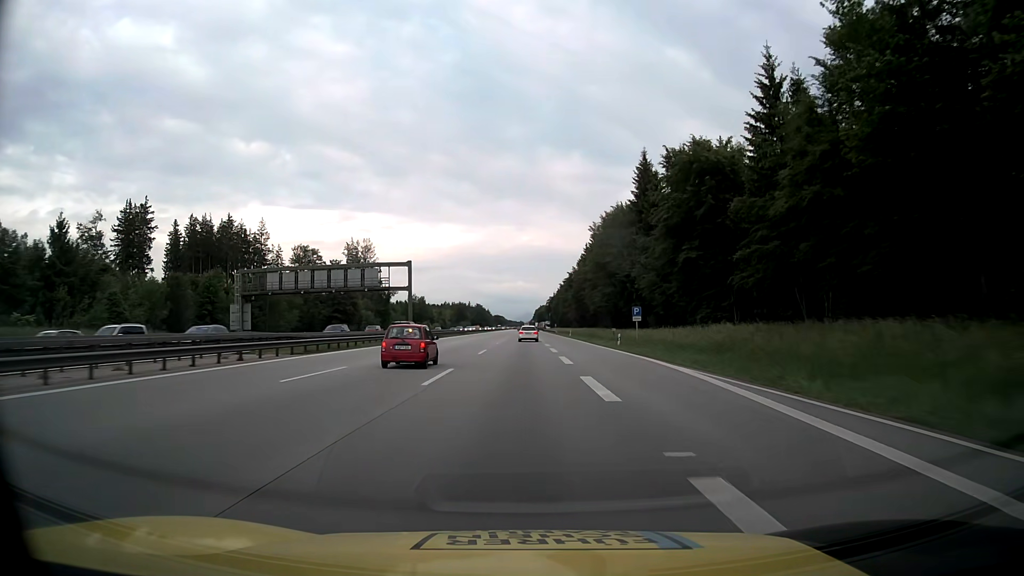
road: motorway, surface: asphalt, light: Day
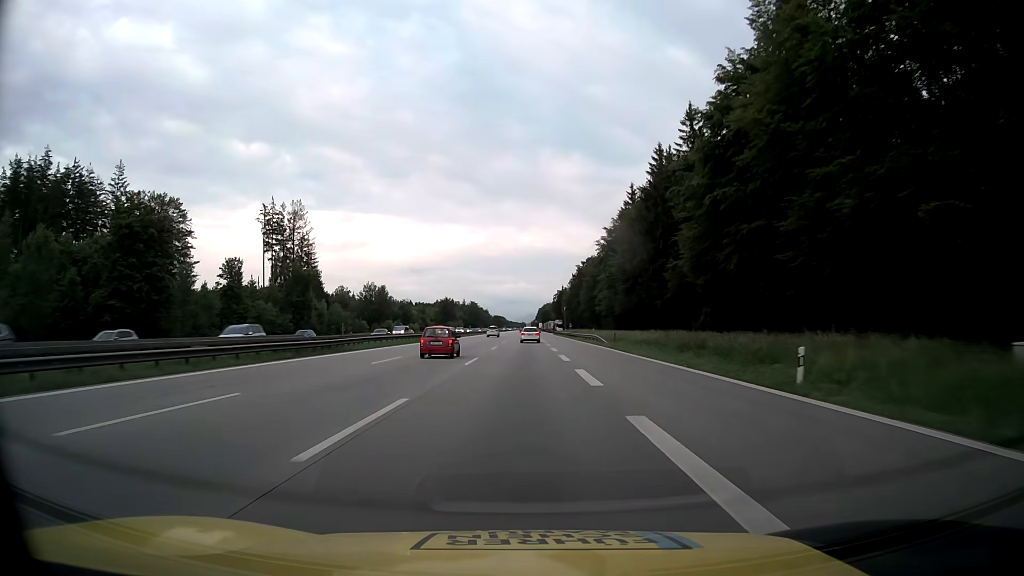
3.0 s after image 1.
(-0.1, +81.1) m; 0°
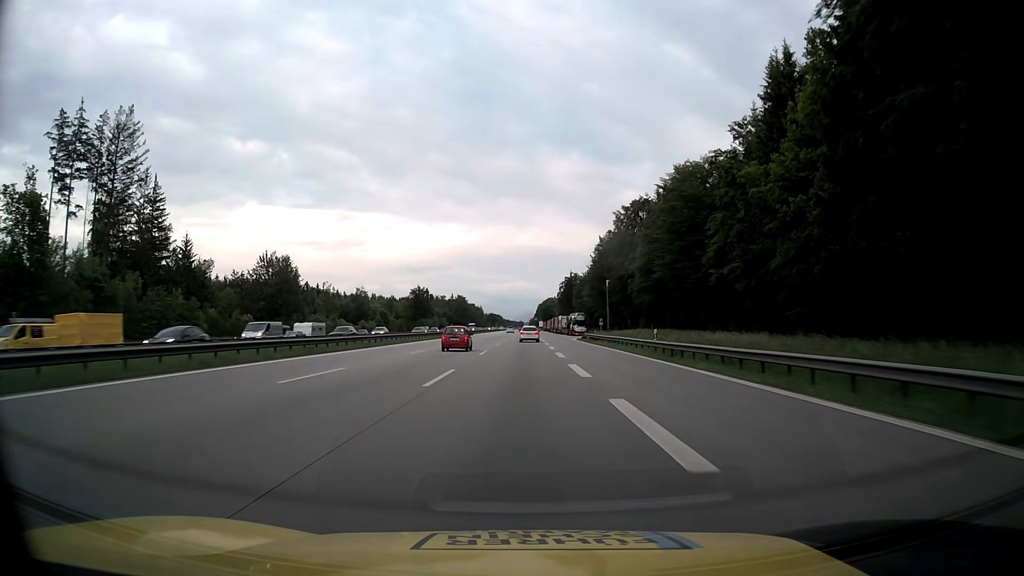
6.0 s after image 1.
(+0.1, +81.9) m; 0°
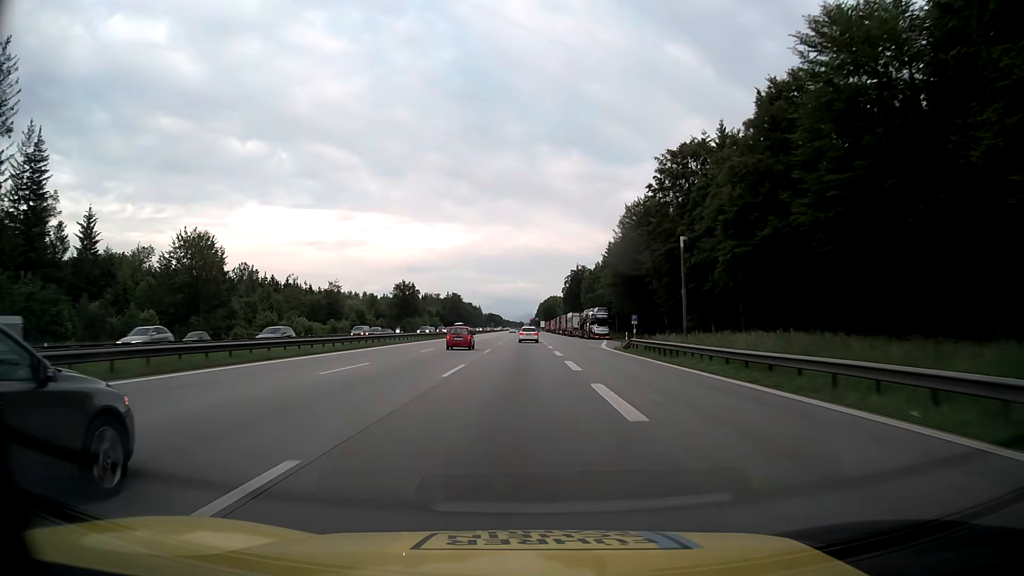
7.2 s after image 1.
(+0.1, +32.8) m; 0°
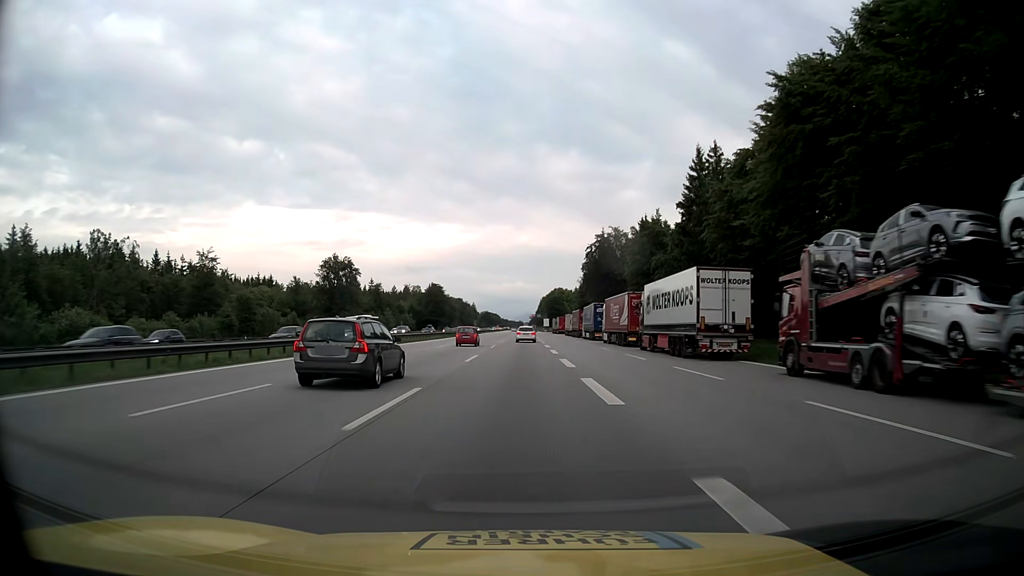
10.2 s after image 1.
(0.0, +82.2) m; 0°
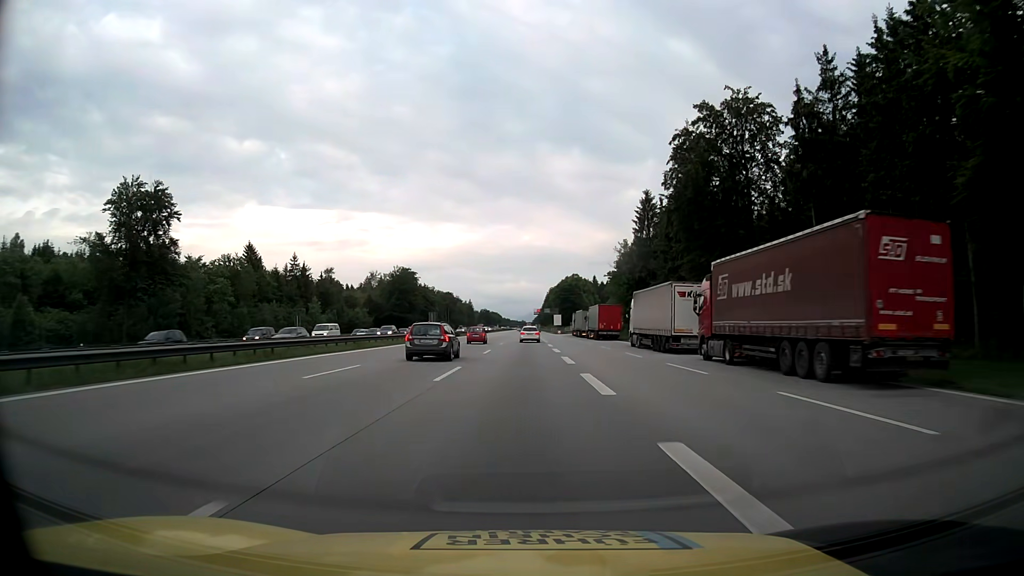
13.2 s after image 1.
(-0.1, +82.2) m; 0°
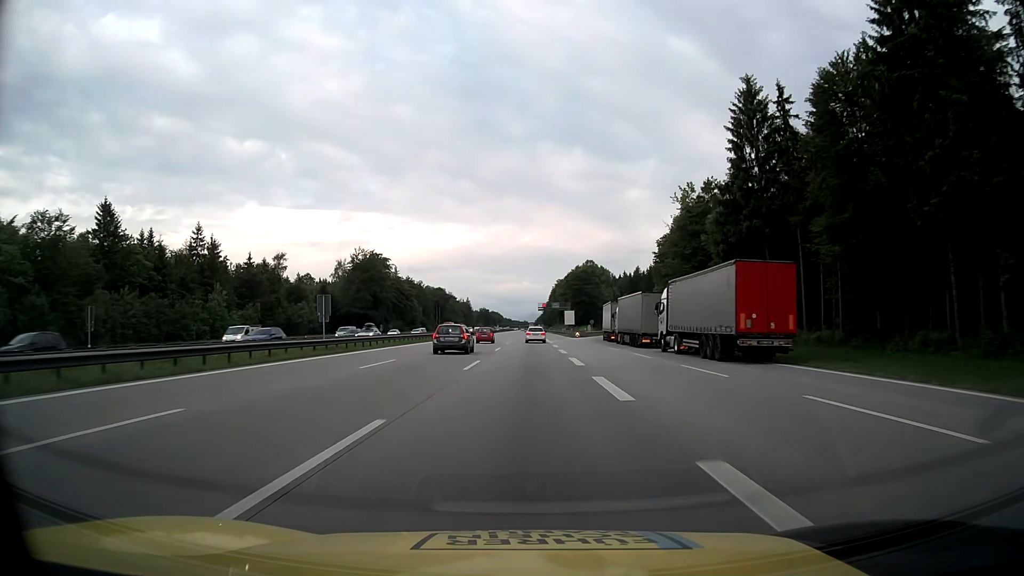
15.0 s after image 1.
(-0.1, +49.3) m; 0°
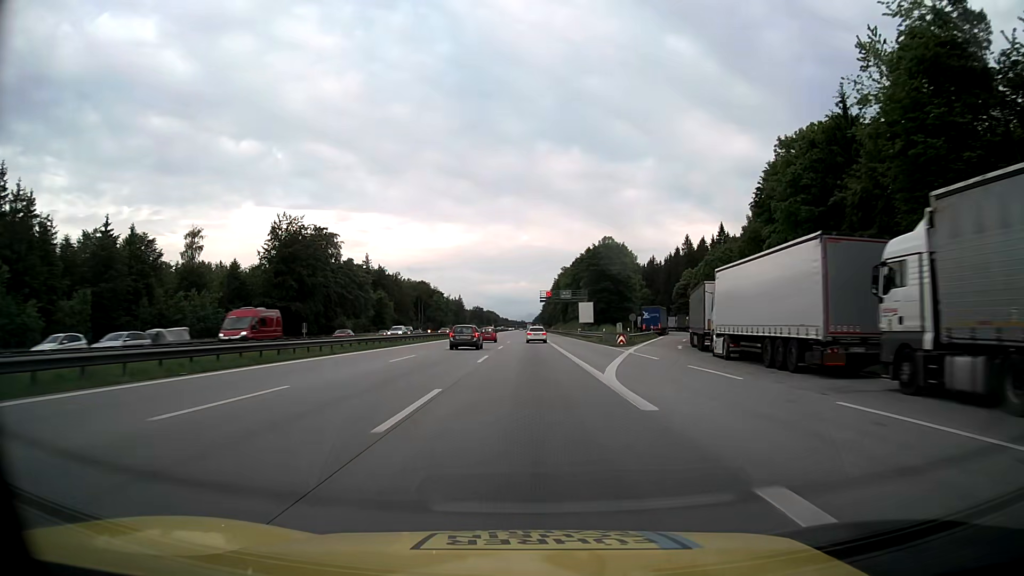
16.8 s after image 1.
(+0.1, +49.3) m; 0°
(0, +10) (0, +20) (0, +30) (0, +40) (0, +50) (0, +60) (0, +70) (0, +80) (0, +90) (0, +100) m
